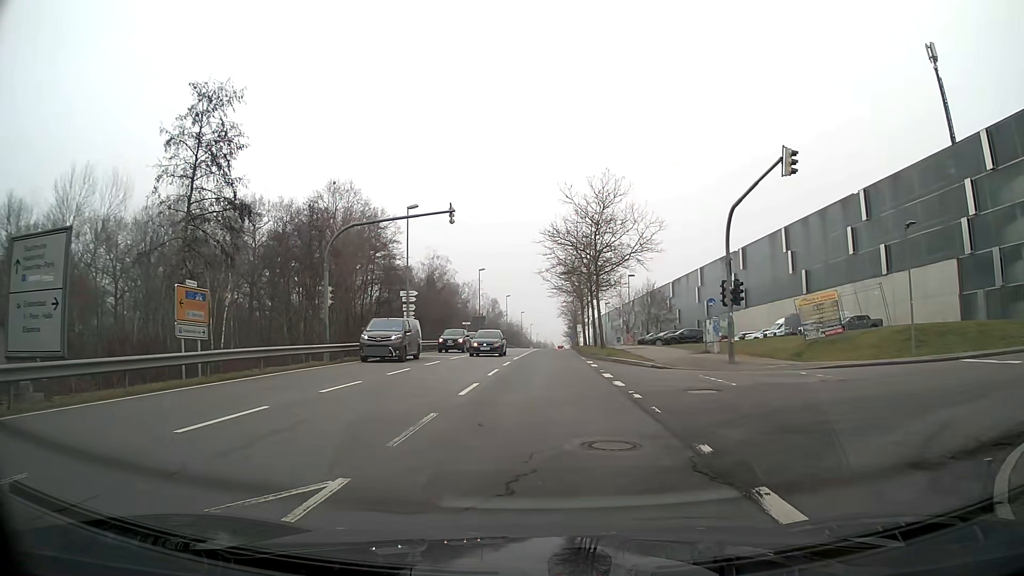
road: secondary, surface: asphalt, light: Day
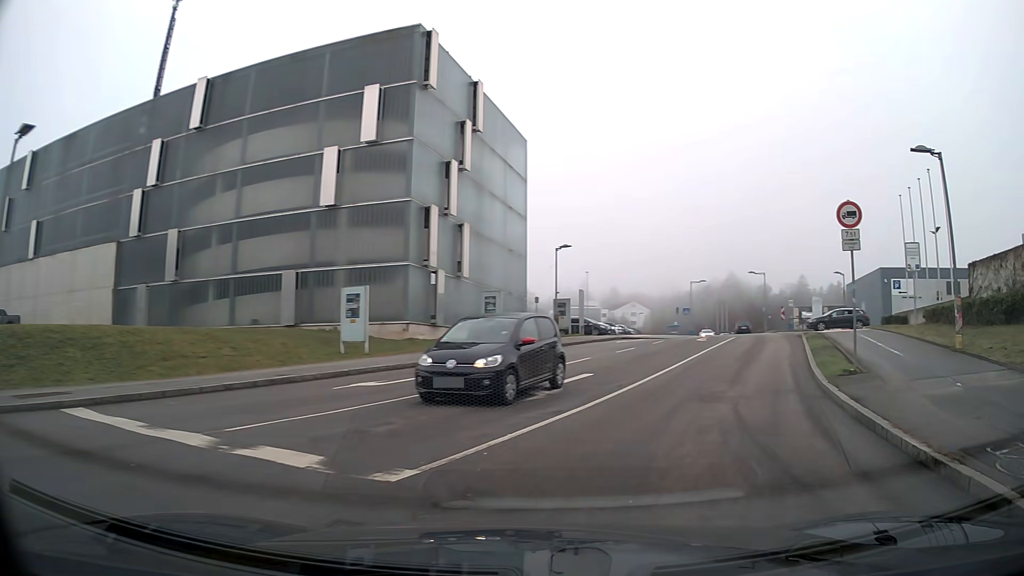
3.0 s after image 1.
(+8.4, +10.8) m; +76°
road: residential
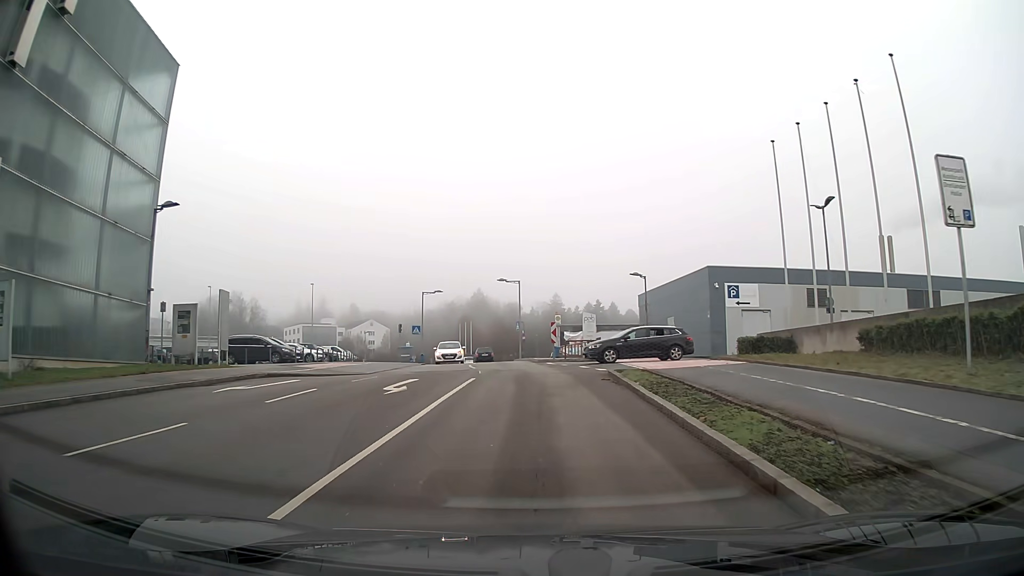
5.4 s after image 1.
(+3.8, +18.3) m; +16°
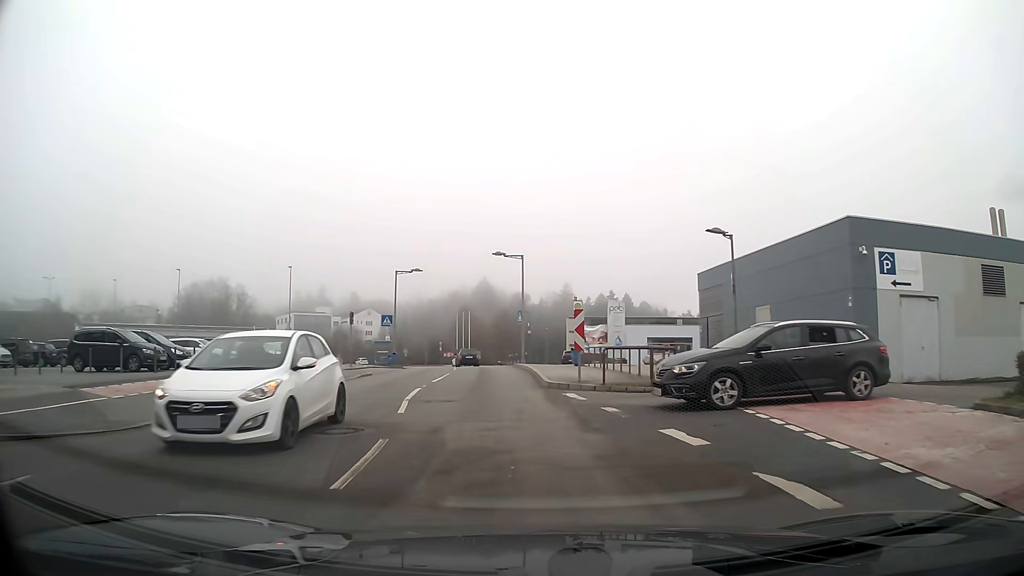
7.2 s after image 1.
(-0.1, +16.0) m; -3°
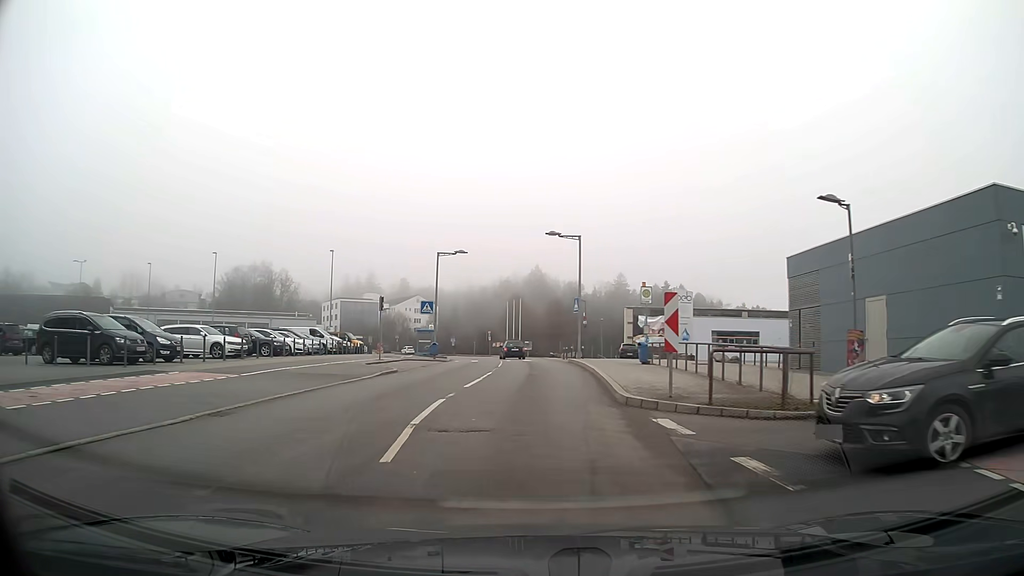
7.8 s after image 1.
(-0.2, +5.1) m; -4°
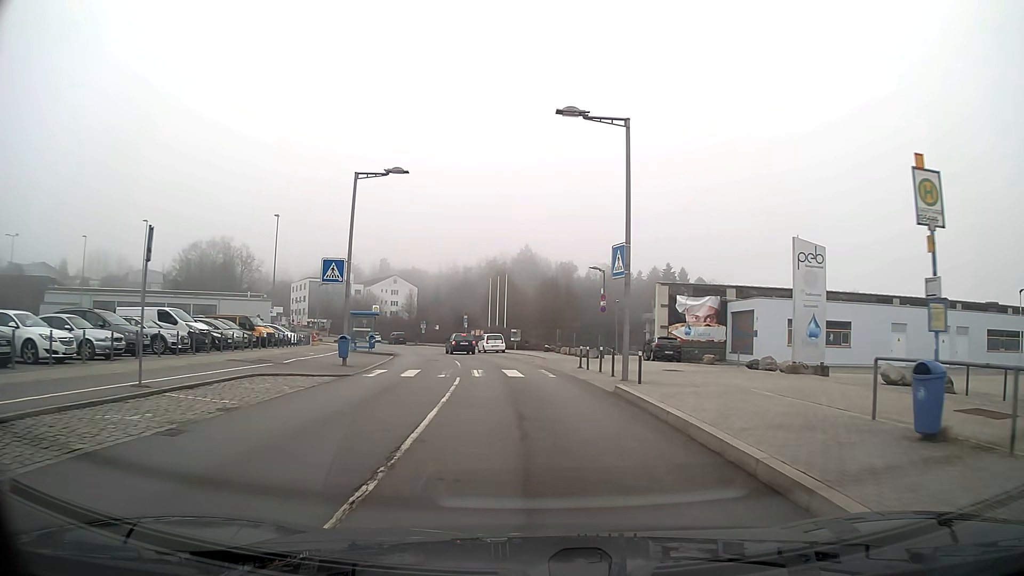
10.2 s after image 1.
(+0.6, +20.5) m; +3°
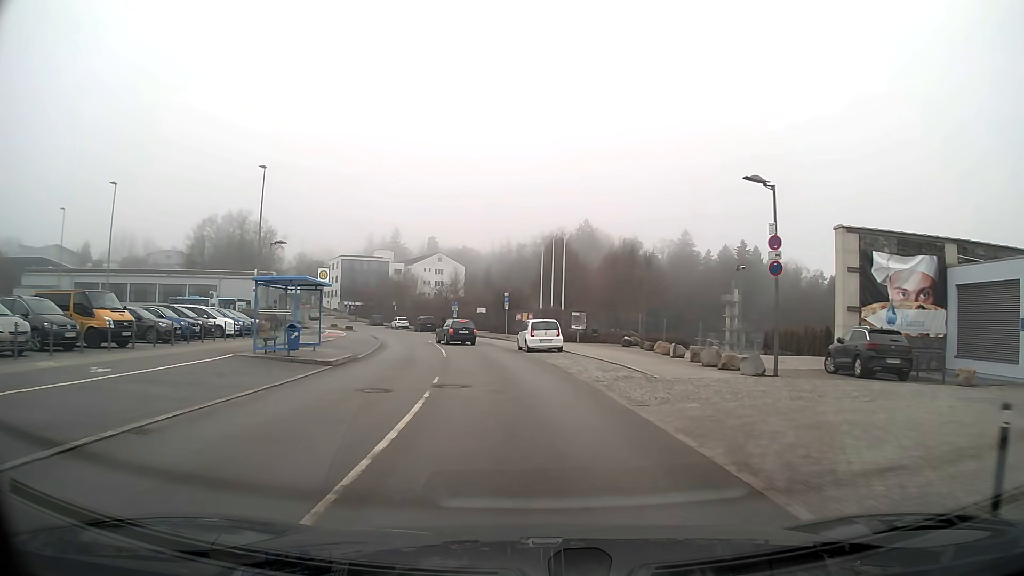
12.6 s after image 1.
(-0.9, +21.2) m; -6°
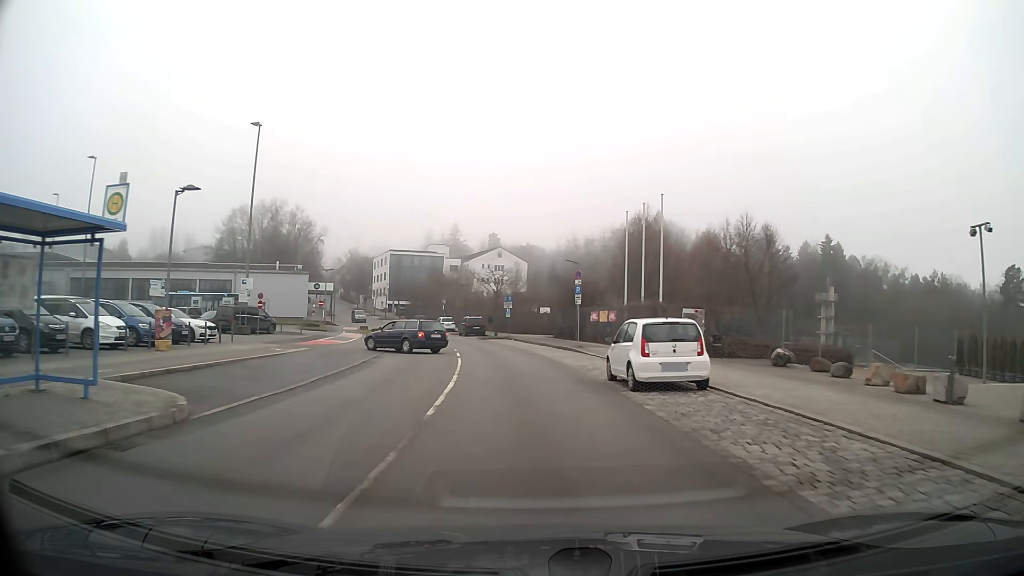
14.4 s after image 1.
(-0.8, +16.4) m; -5°
(0, +10) (-1, +20) (-2, +30) (-3, +40) (-5, +50) (-8, +59) (-11, +69) (-14, +78) (-18, +88) (-21, +97) m
